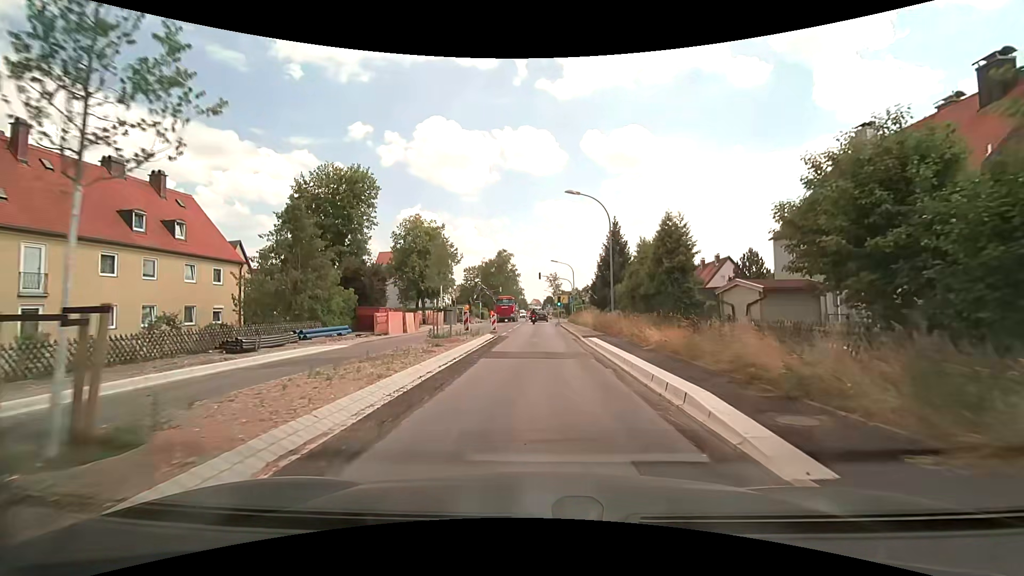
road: secondary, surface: asphalt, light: Day
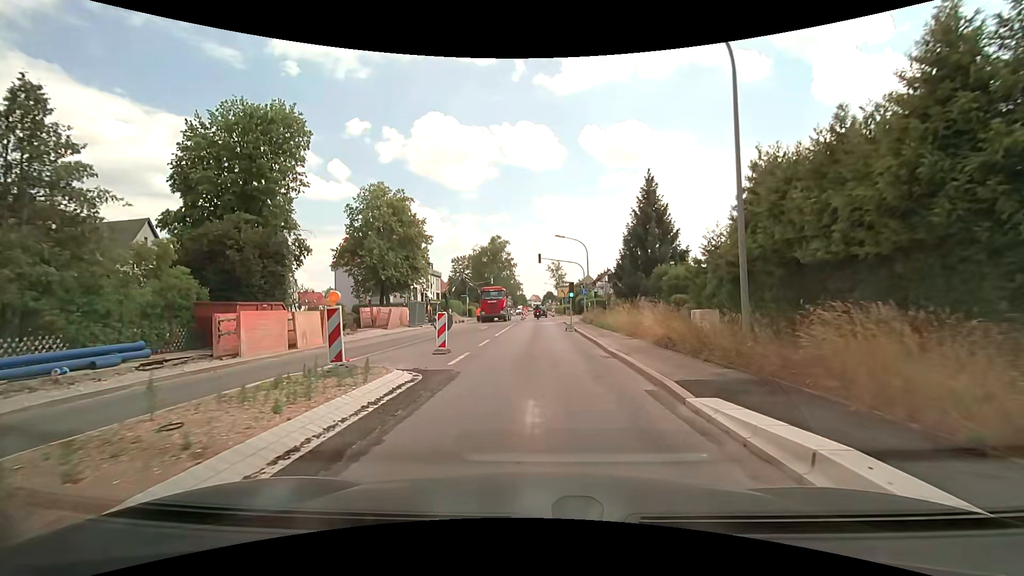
(+0.1, +17.2) m; +1°
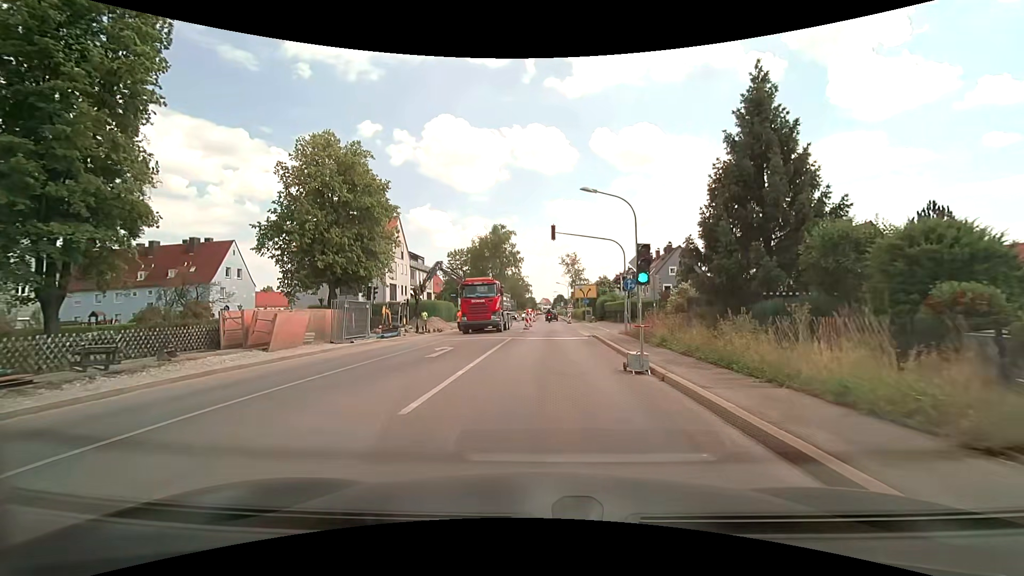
(-0.2, +17.2) m; -1°
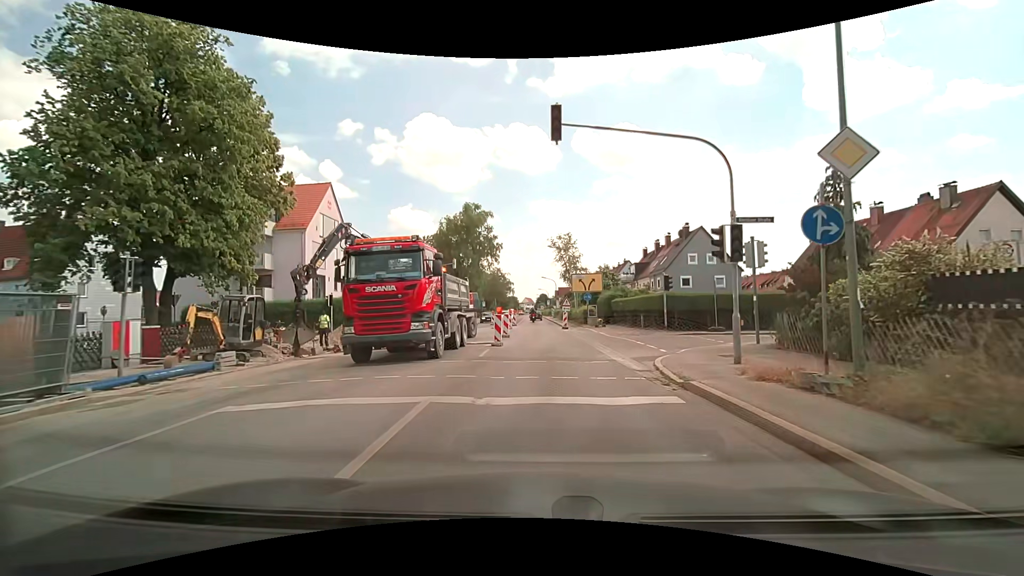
(-0.1, +17.1) m; +1°
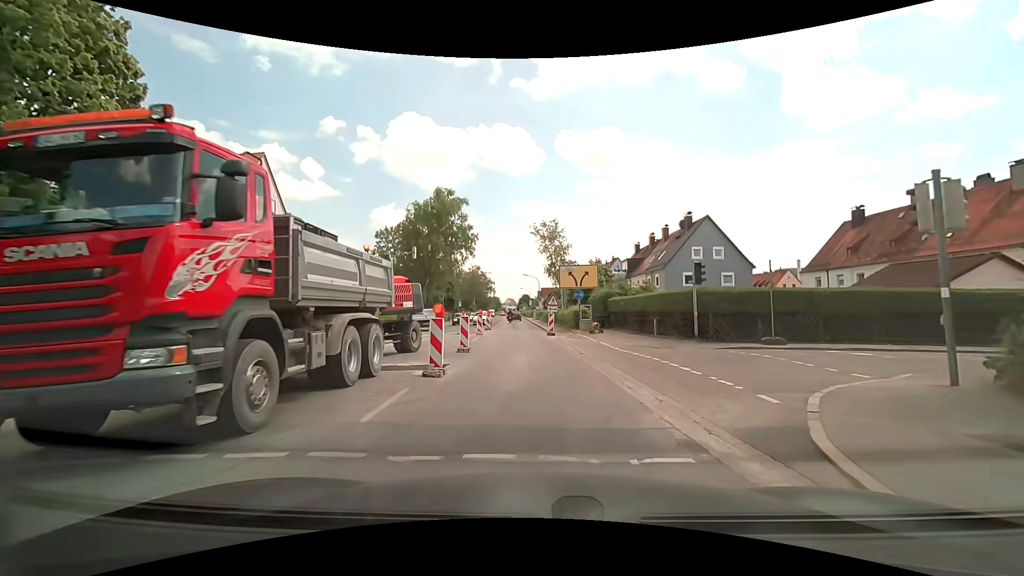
(+0.2, +8.5) m; +2°
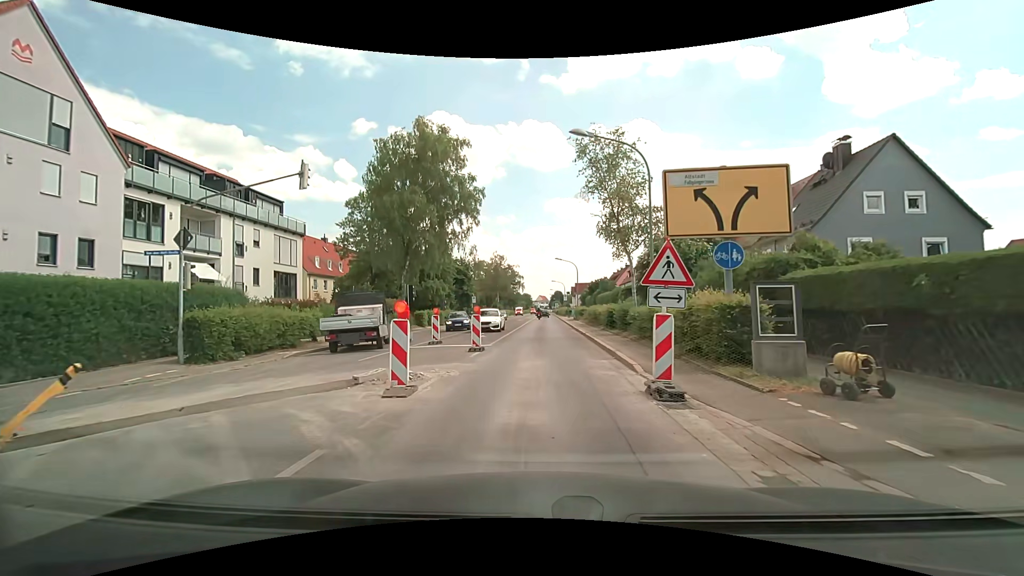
(-0.4, +21.3) m; -3°
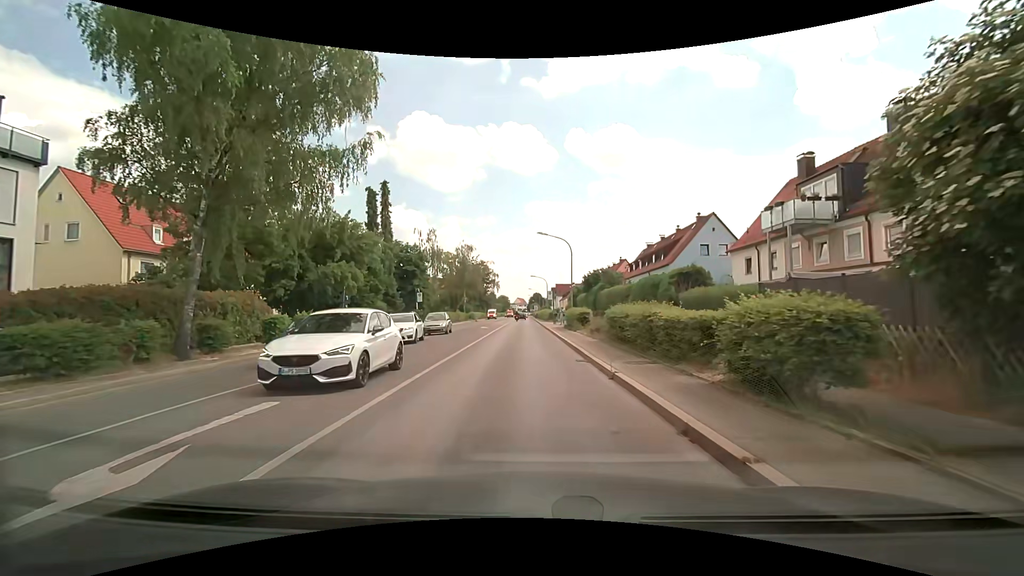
(+0.4, +21.6) m; +2°
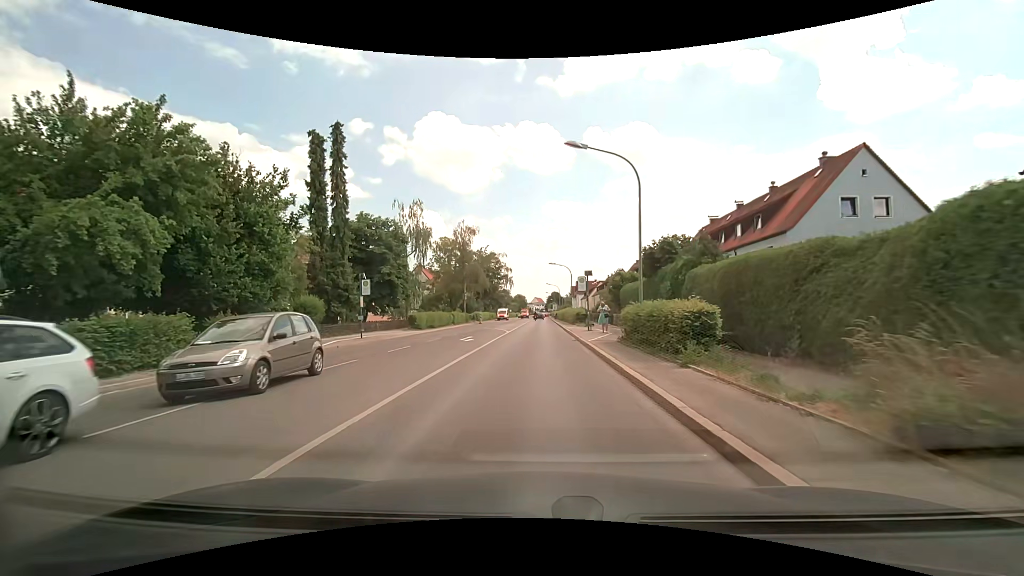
(-0.3, +20.4) m; -2°
(0, +10) (0, +20) (0, +30) (0, +40) (0, +50) (0, +60) (+1, +70) (+1, +80) (+1, +90) (+1, +100) m
